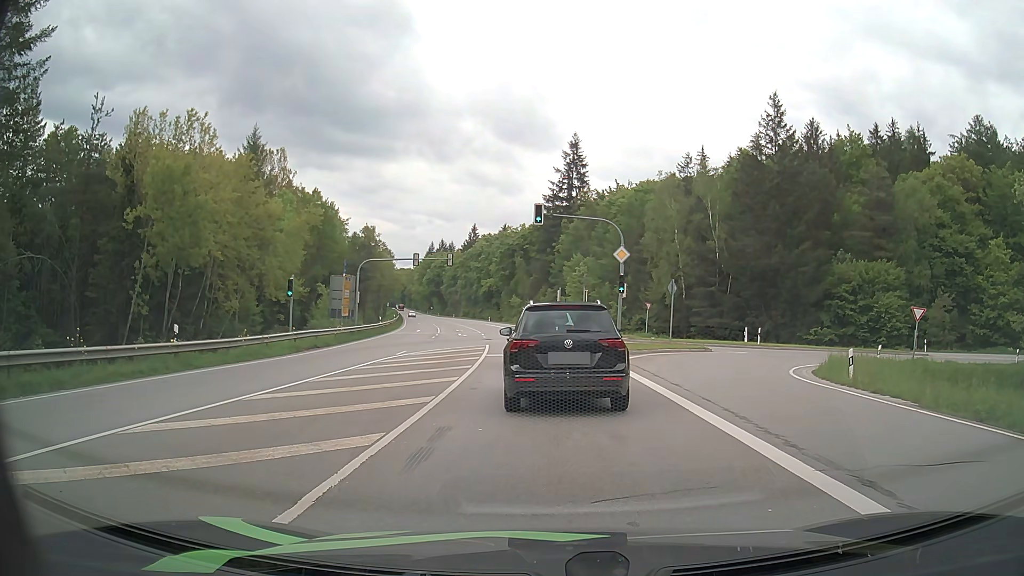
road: secondary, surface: asphalt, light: Day
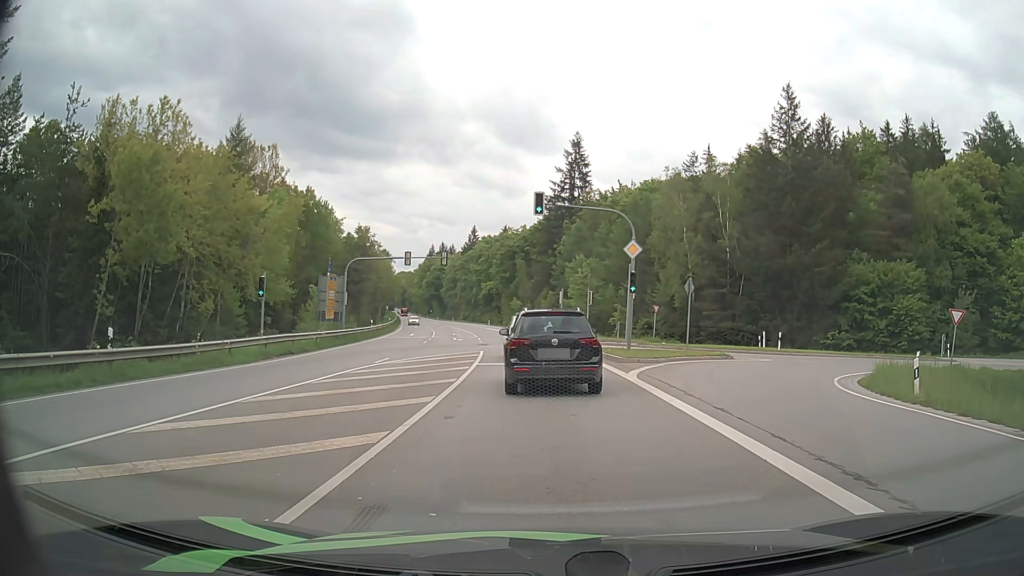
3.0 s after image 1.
(0.0, +3.8) m; 0°
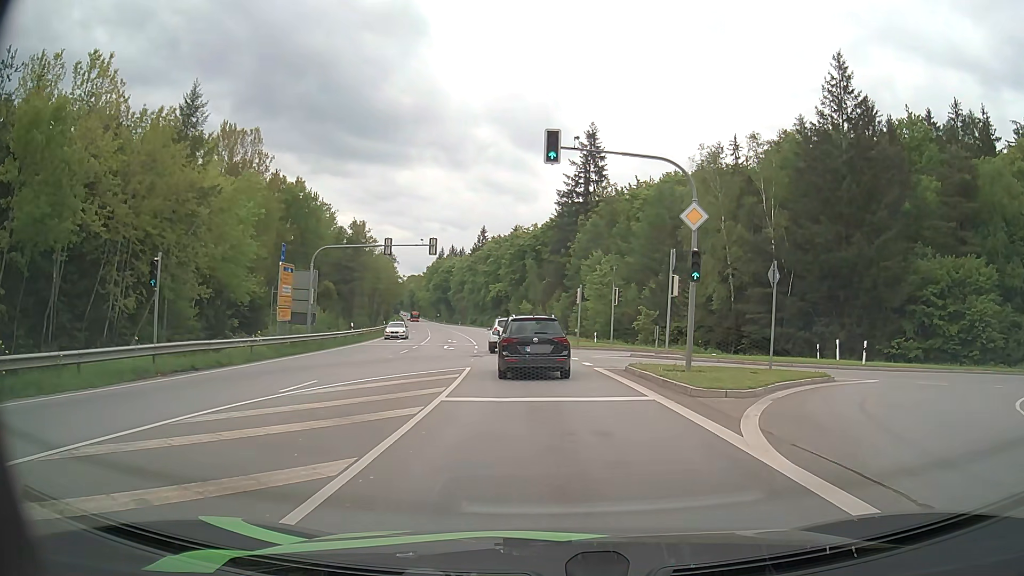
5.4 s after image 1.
(0.0, +10.1) m; -1°
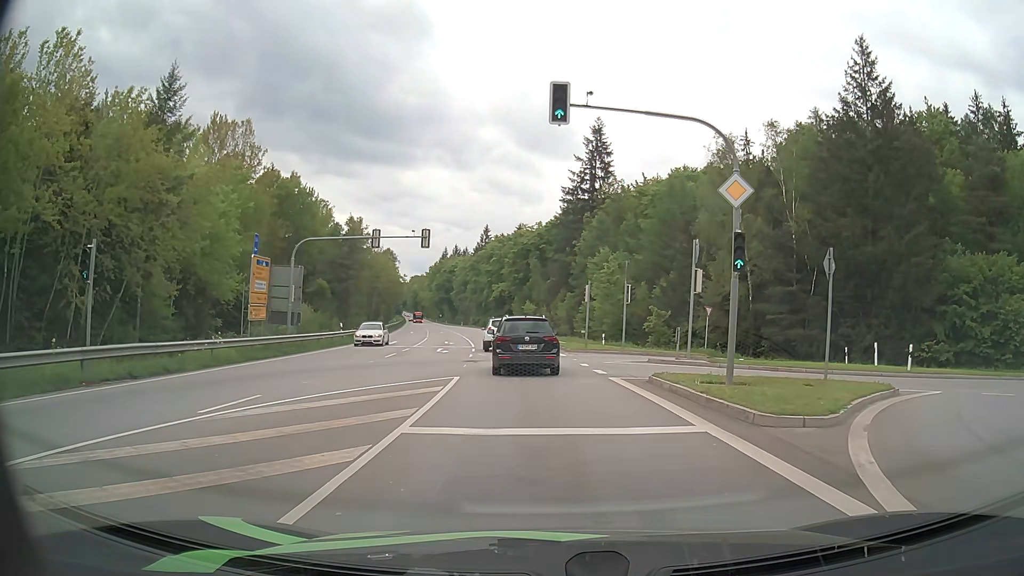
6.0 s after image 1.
(0.0, +3.9) m; 0°
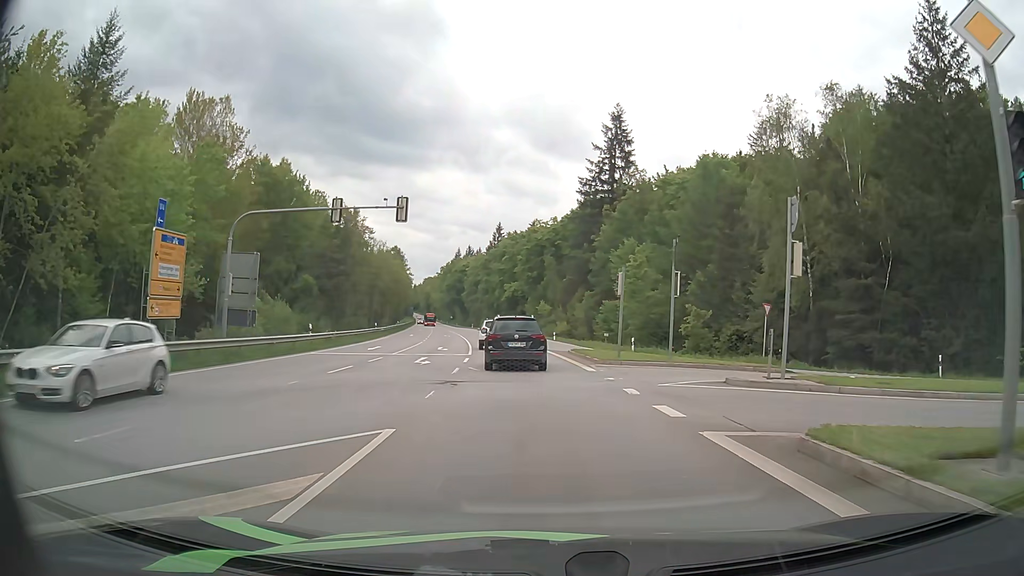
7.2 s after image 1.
(-0.1, +9.4) m; -2°
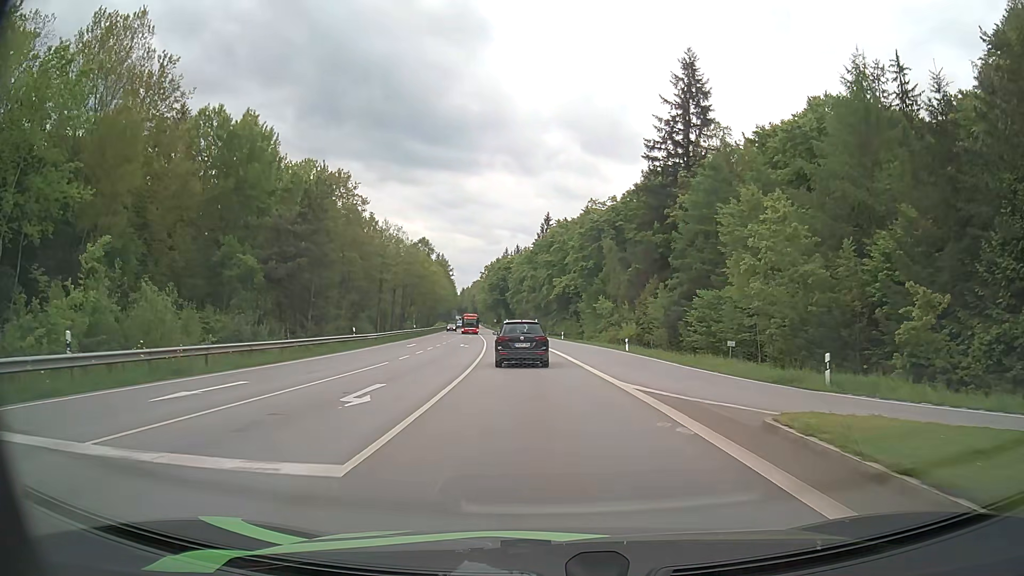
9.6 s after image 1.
(-0.8, +24.8) m; -4°
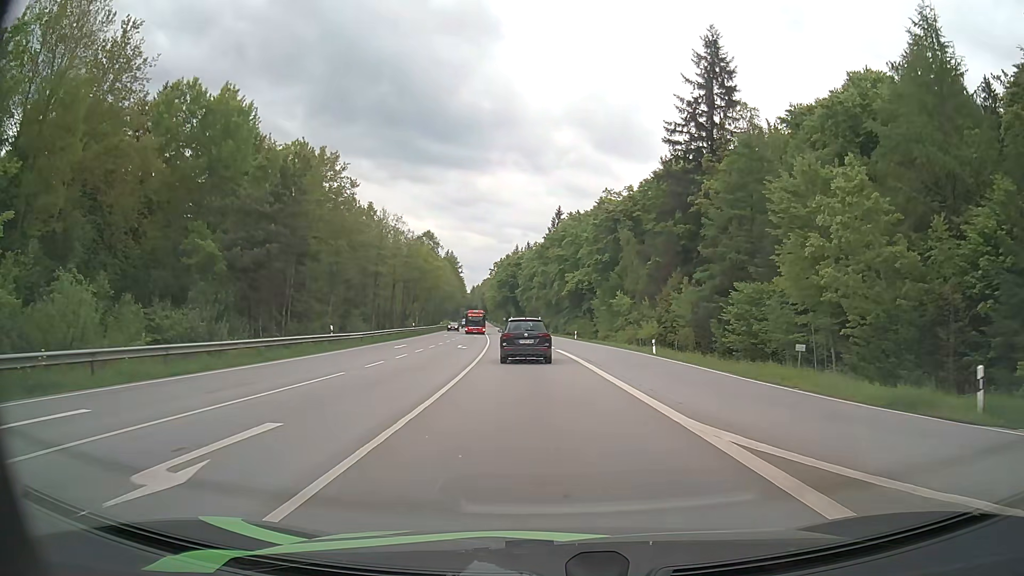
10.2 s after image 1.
(0.0, +7.3) m; -1°
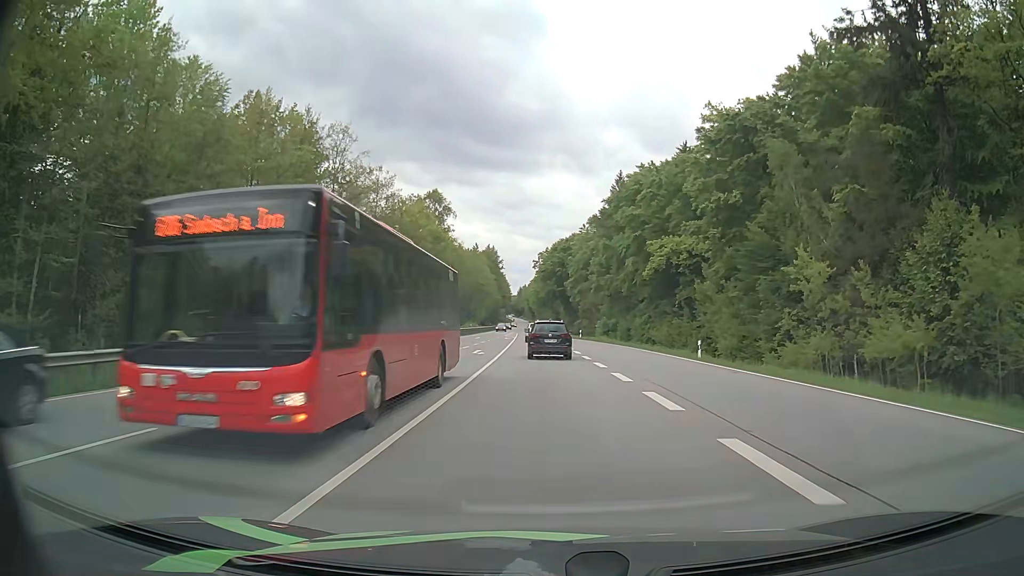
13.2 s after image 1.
(-1.7, +41.9) m; -4°
